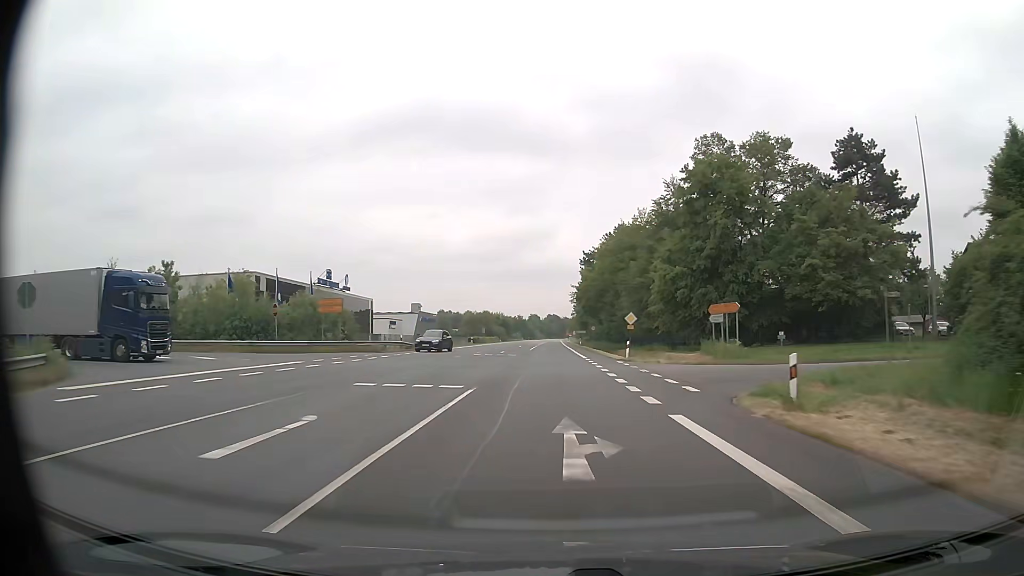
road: primary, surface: asphalt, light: Day
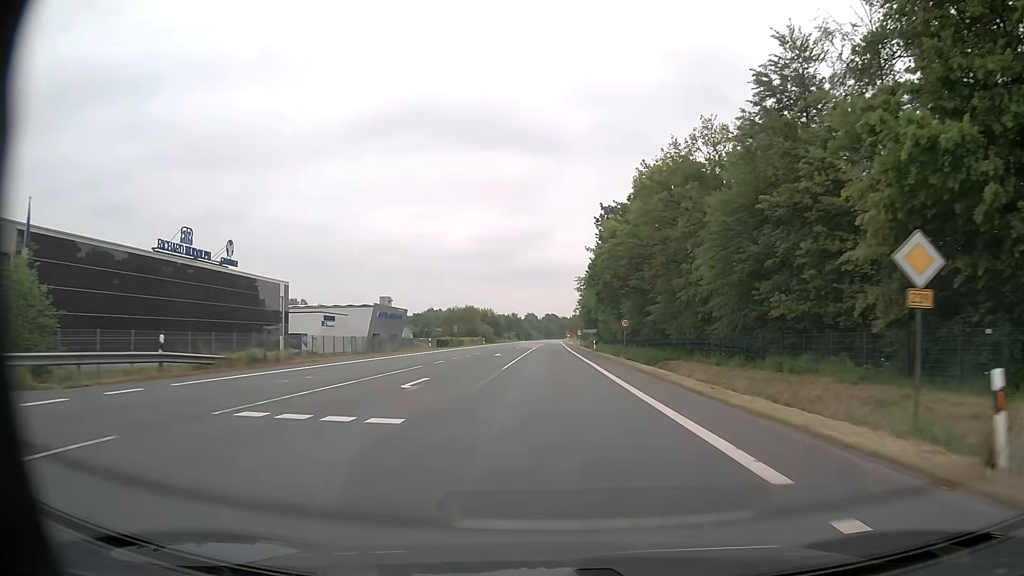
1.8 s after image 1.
(-0.2, +34.5) m; 0°
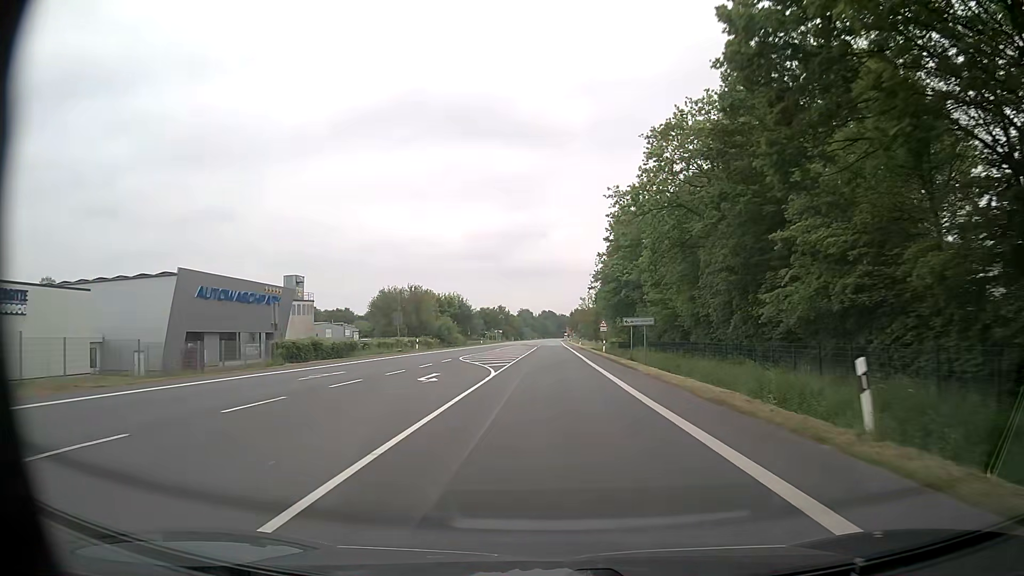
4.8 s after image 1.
(+0.2, +57.4) m; 0°
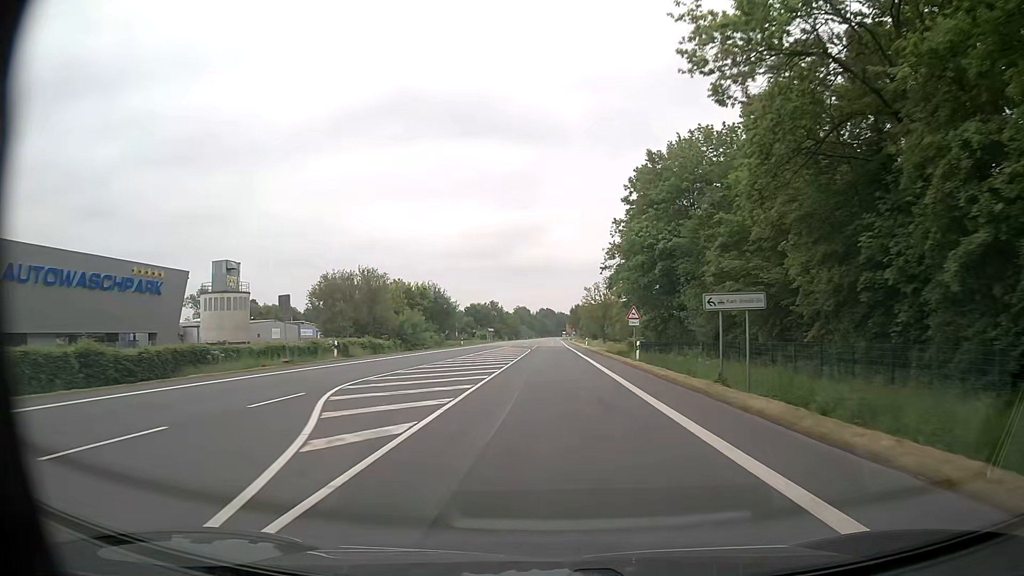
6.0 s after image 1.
(+0.2, +23.0) m; +1°
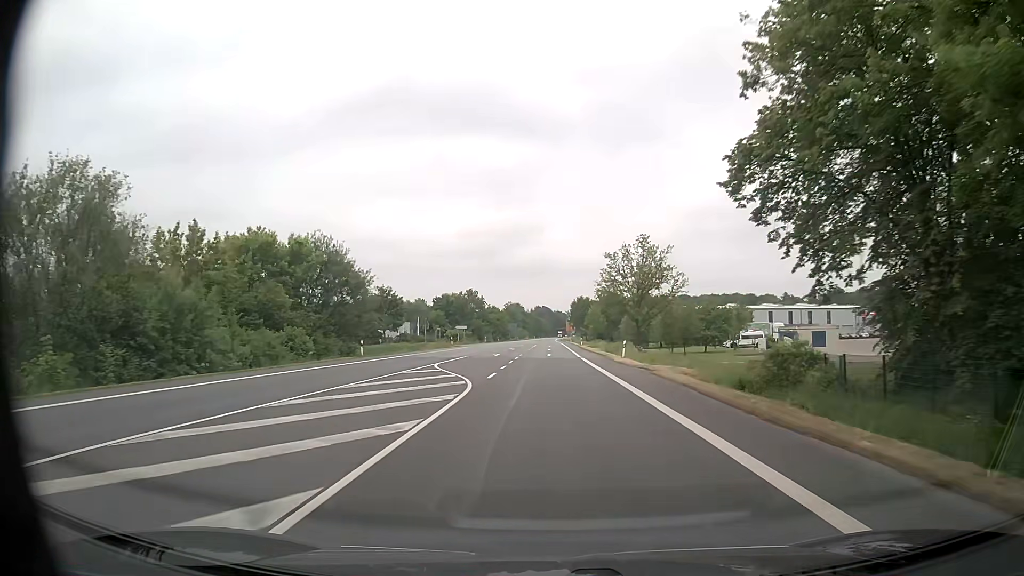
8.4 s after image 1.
(+0.2, +45.9) m; 0°
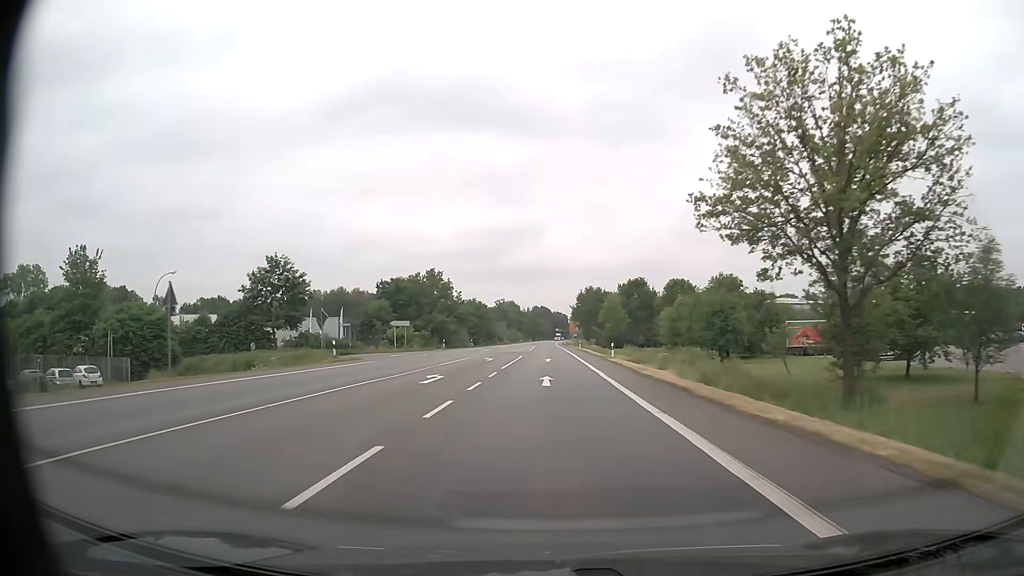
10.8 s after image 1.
(+0.1, +46.0) m; 0°
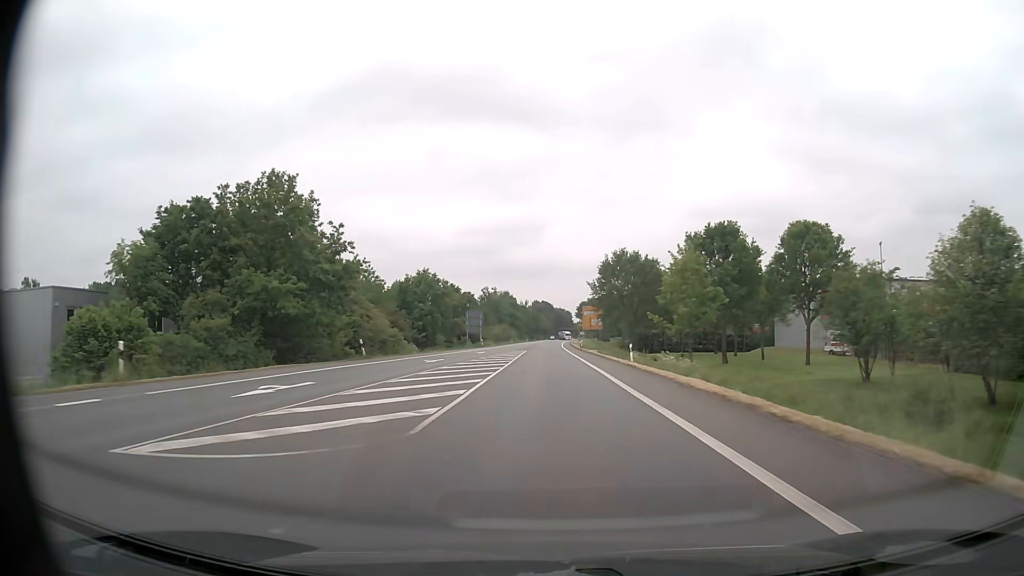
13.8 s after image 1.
(-0.2, +57.5) m; 0°
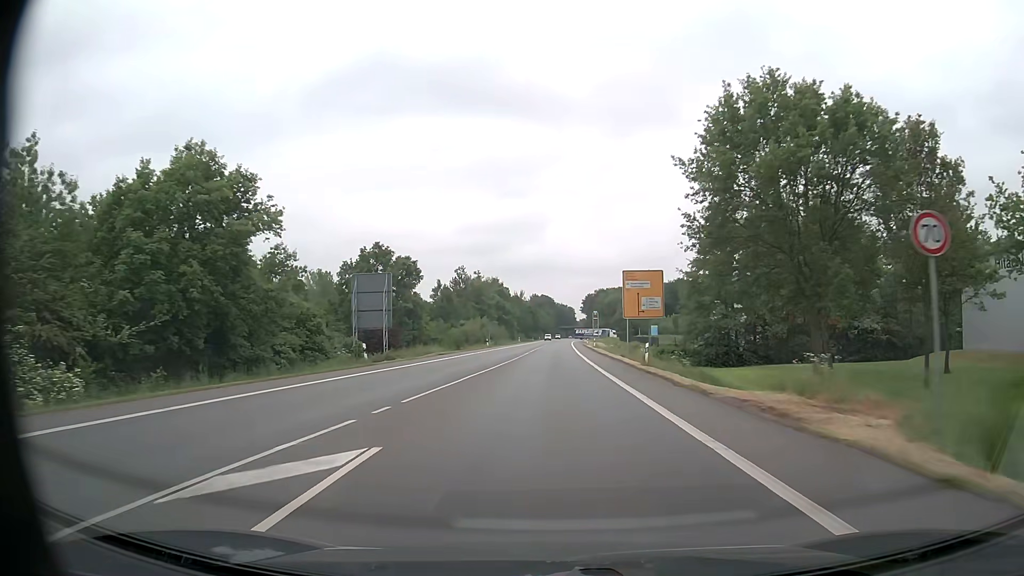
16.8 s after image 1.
(-0.1, +57.4) m; 0°
(0, +10) (0, +20) (0, +30) (0, +40) (0, +50) (+1, +60) (+1, +70) (+1, +80) (+1, +90) (+2, +100) m
